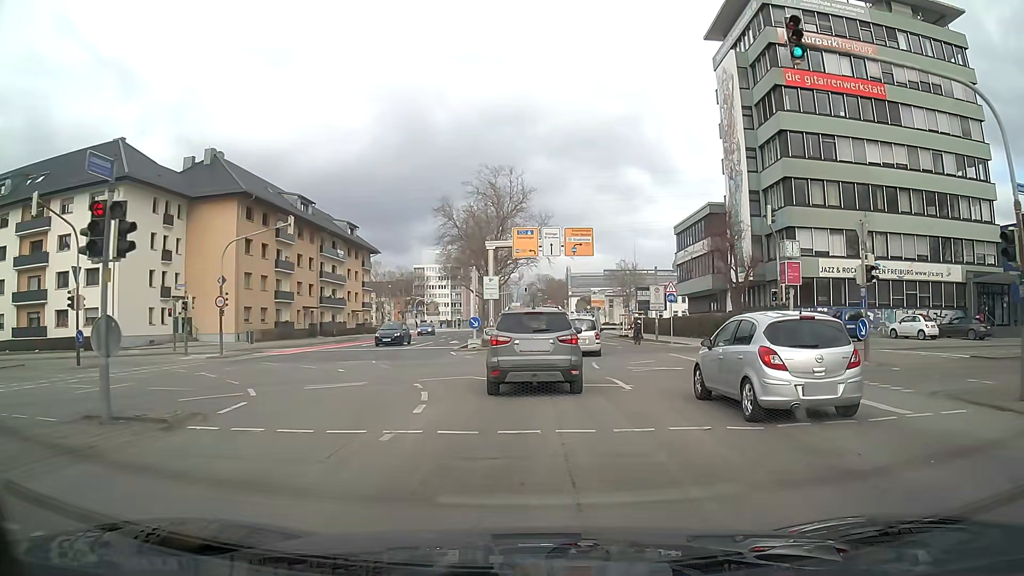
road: secondary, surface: asphalt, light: Day
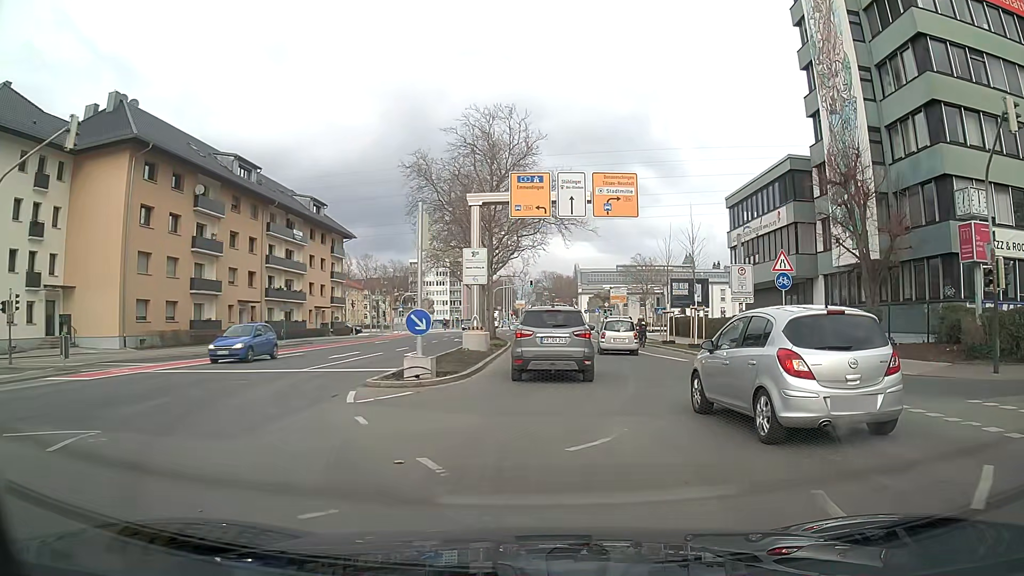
(0.0, +17.4) m; 0°
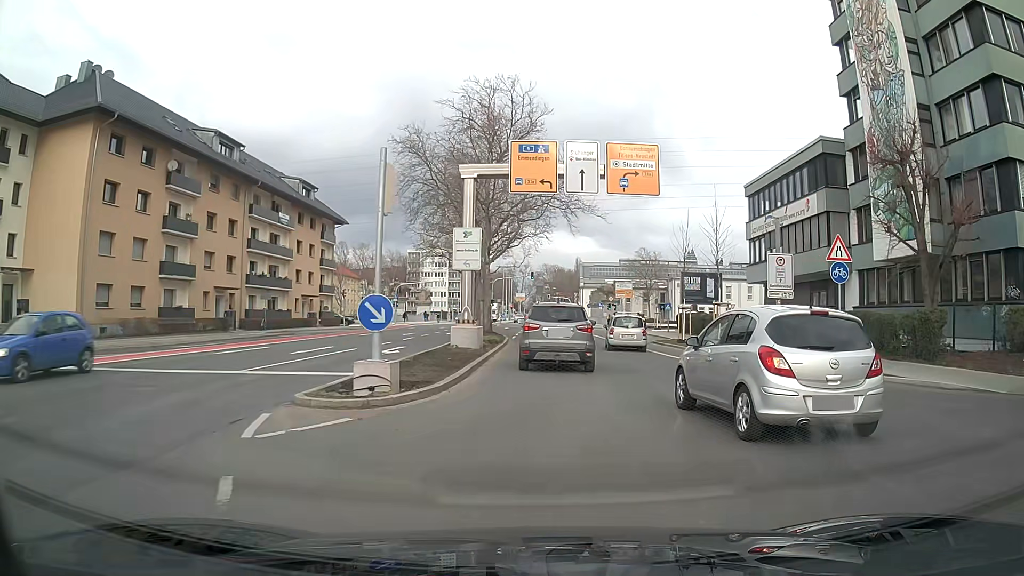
(0.0, +4.3) m; 0°
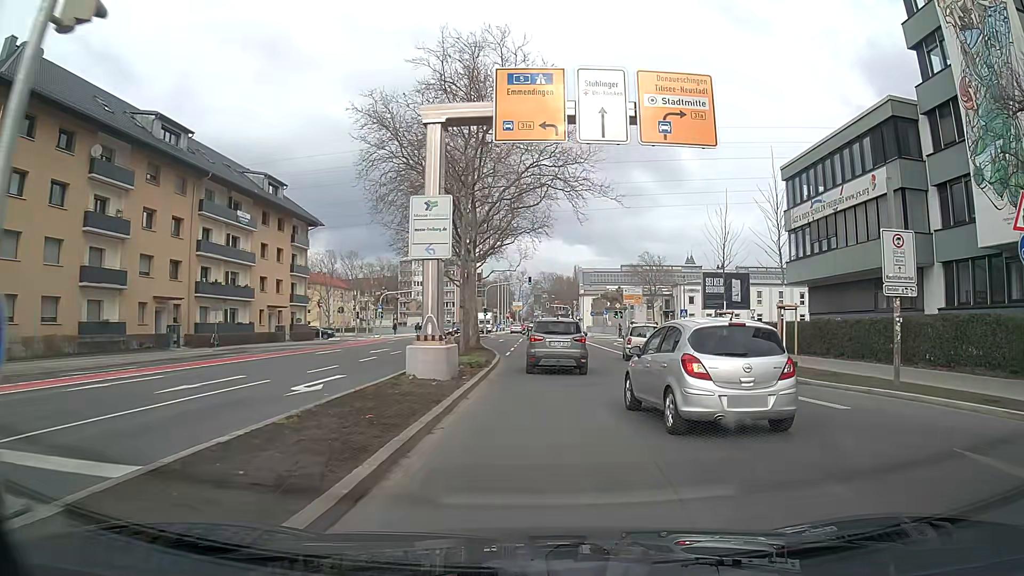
(0.0, +8.4) m; +1°
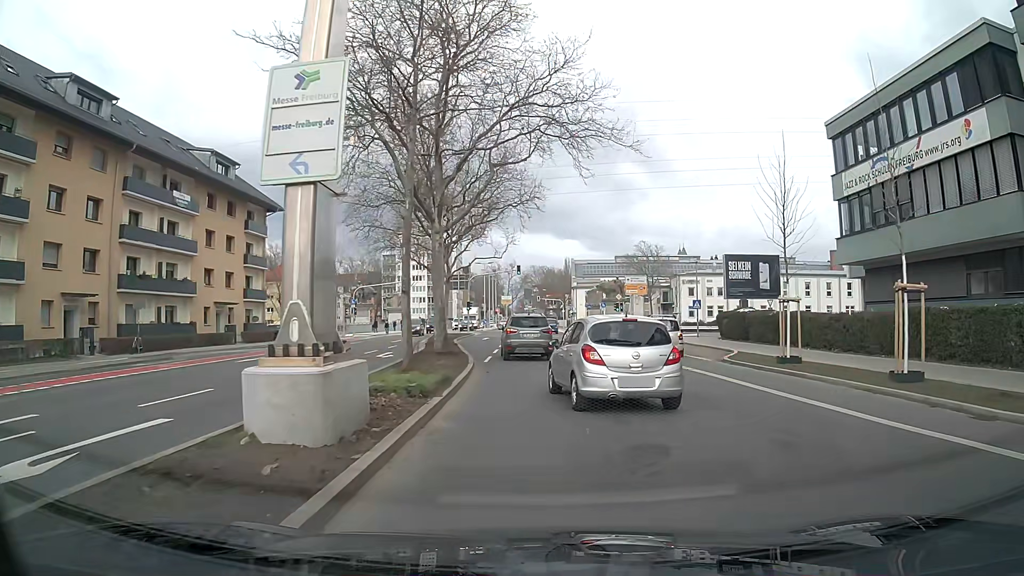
(+0.1, +8.7) m; +1°
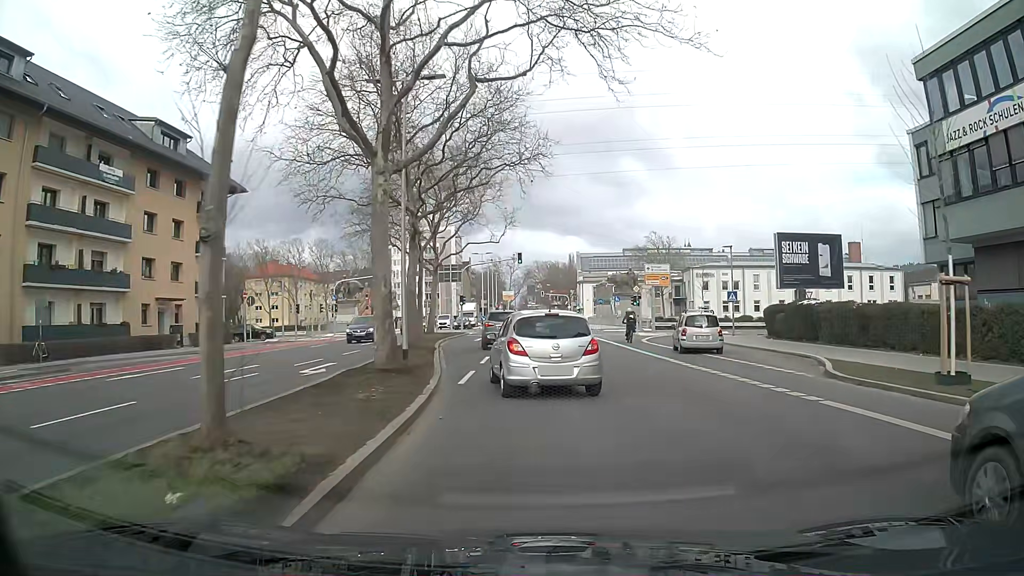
(-0.1, +9.1) m; -1°
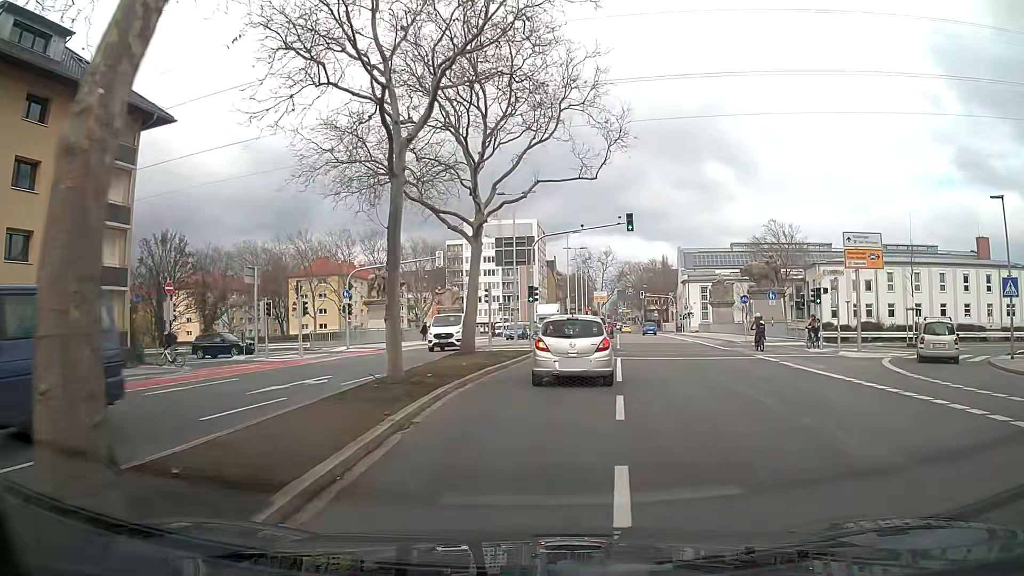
(-1.2, +22.7) m; -6°
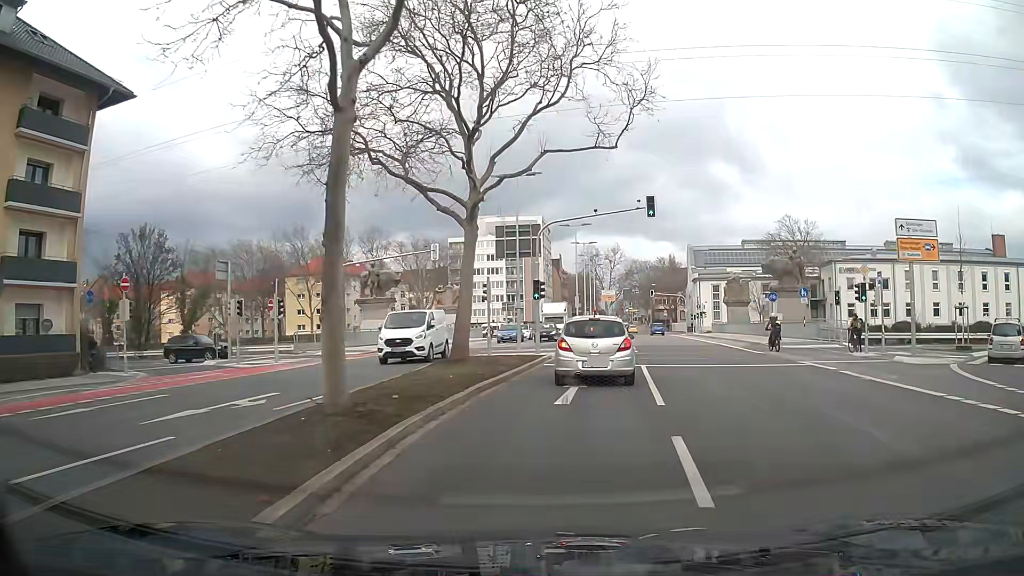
(-0.1, +4.4) m; -1°
